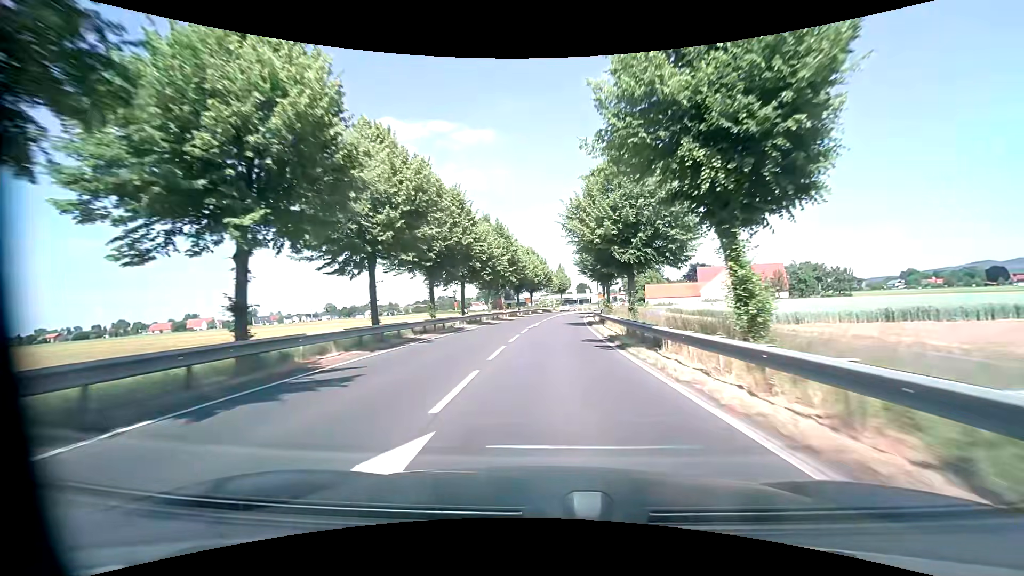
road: primary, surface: asphalt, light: Day
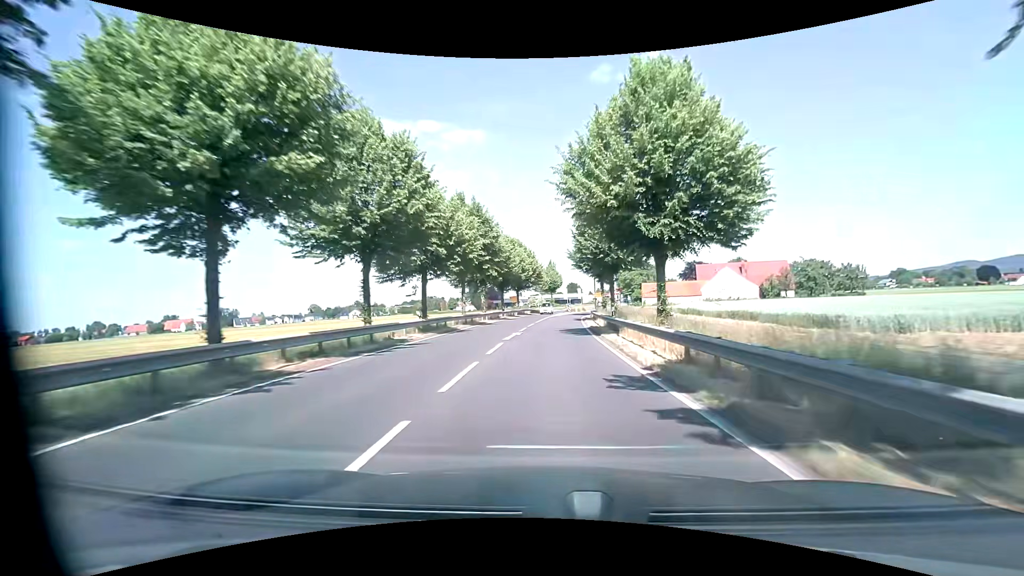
(+0.2, +10.5) m; +1°
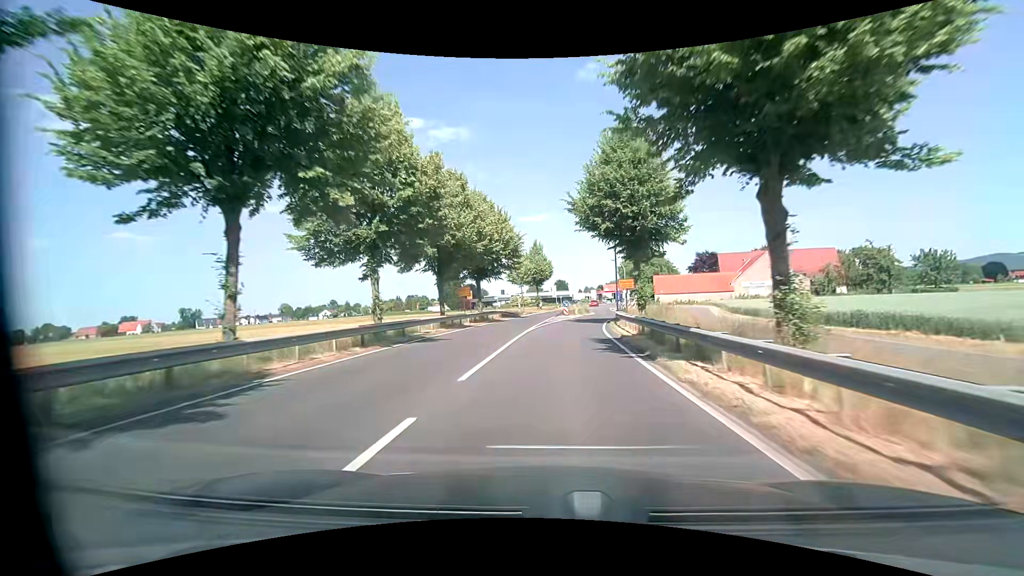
(+0.6, +29.5) m; +1°
(0, +10) (+1, +20) (+2, +30) (+4, +40) (+6, +49) (+7, +59) (+8, +69) (+9, +79) (+10, +89) (+12, +99) m
